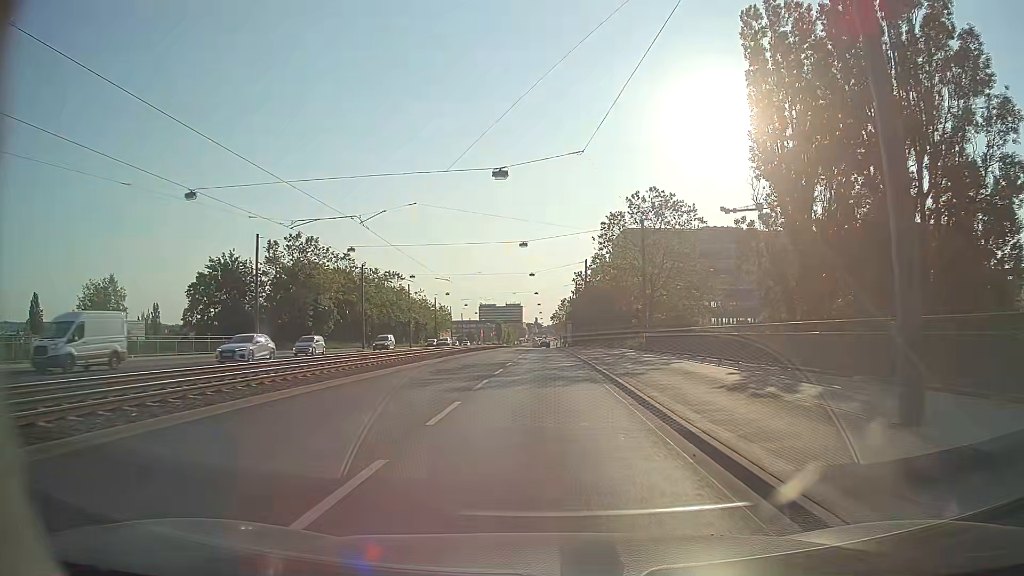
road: primary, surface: asphalt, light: Day
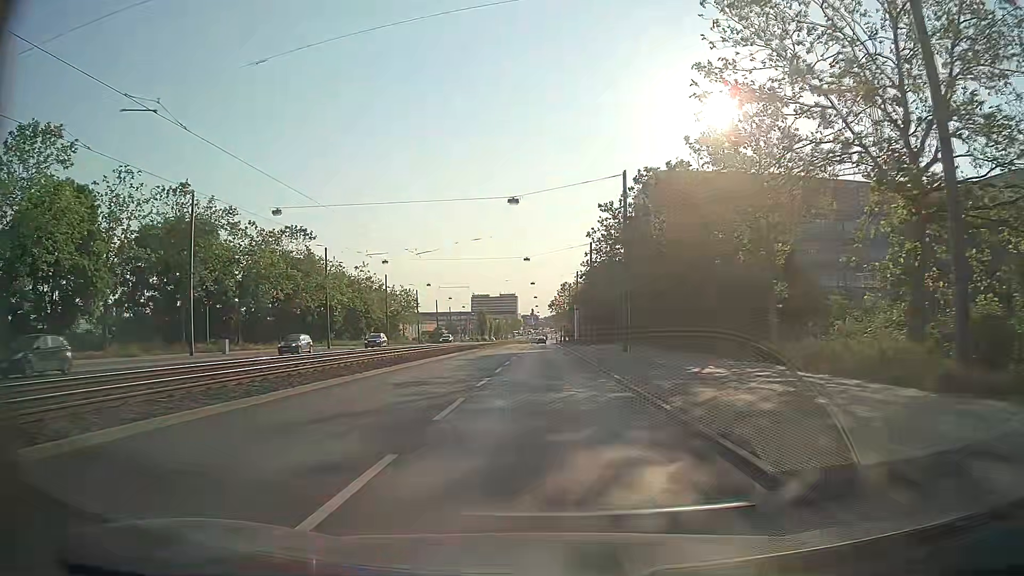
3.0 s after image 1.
(+0.1, +42.9) m; 0°
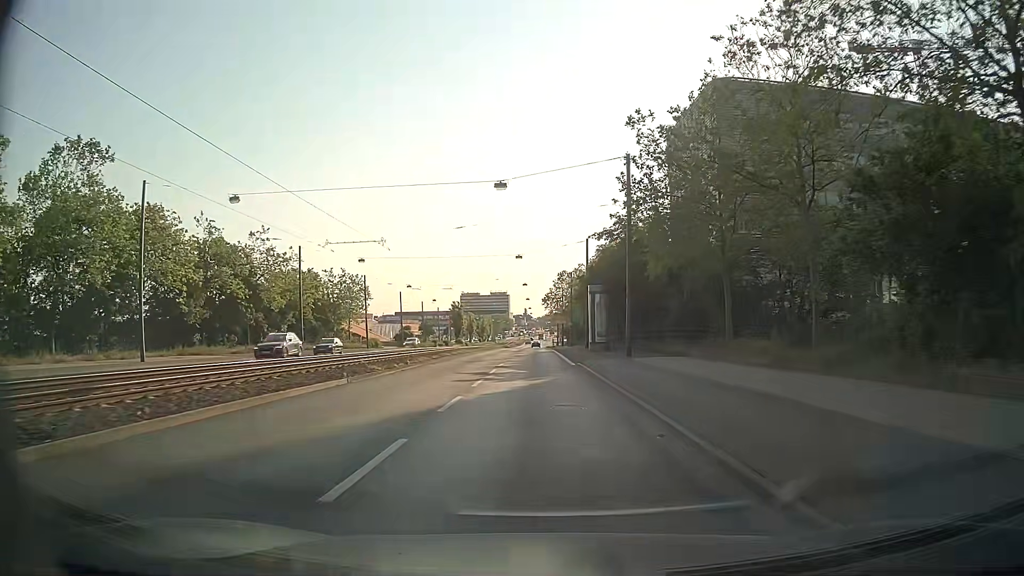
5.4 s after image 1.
(0.0, +35.3) m; 0°
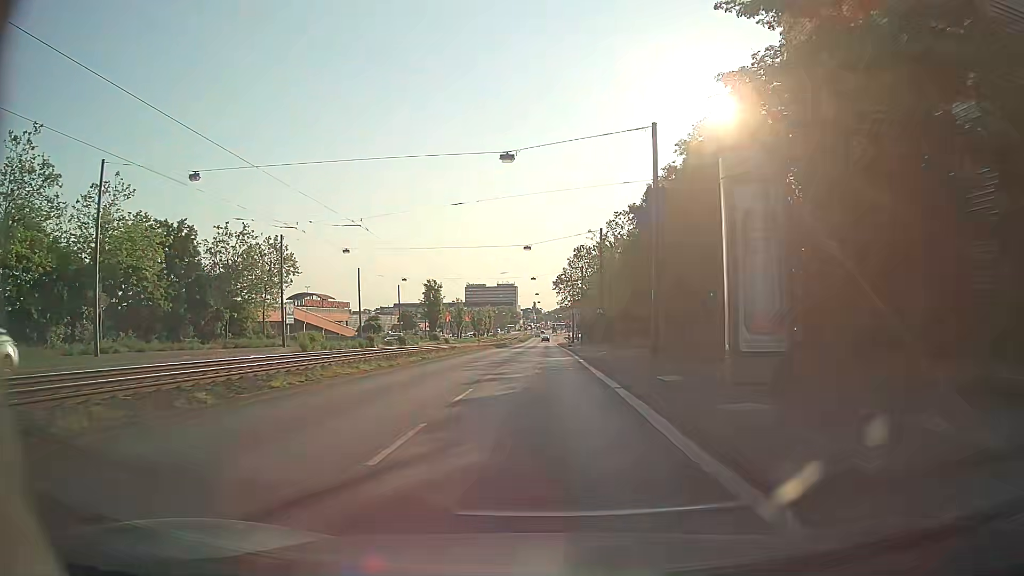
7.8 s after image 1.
(-0.3, +35.8) m; -1°
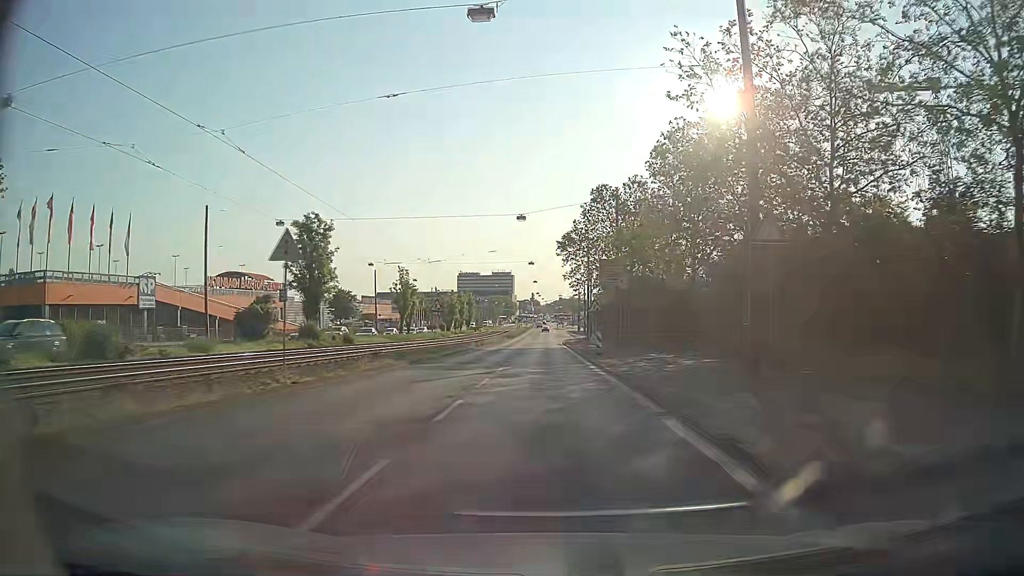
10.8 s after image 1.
(0.0, +44.8) m; 0°
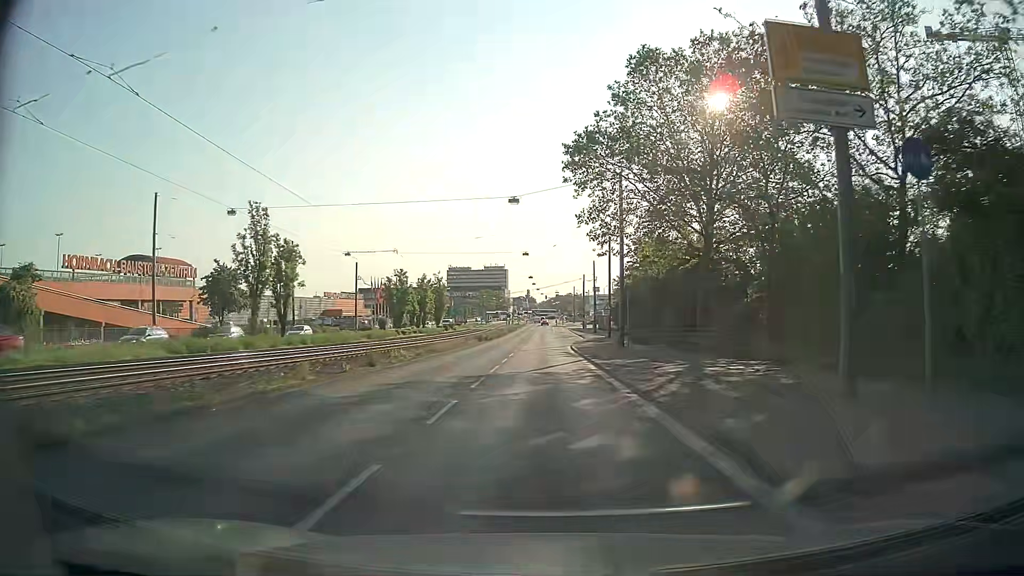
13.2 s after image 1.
(0.0, +36.2) m; 0°
